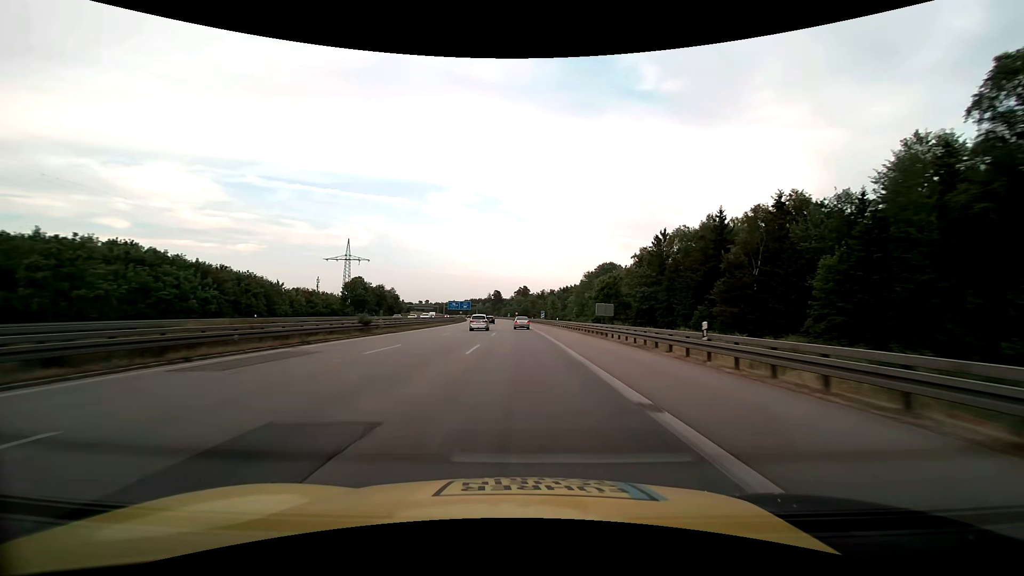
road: motorway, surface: asphalt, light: Day
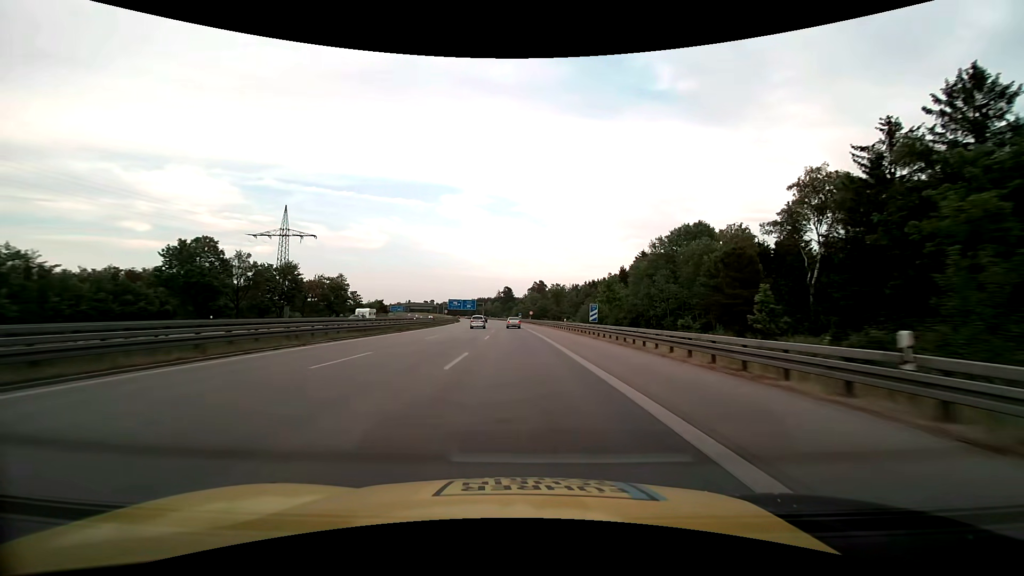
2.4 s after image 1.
(-0.8, +58.8) m; -2°
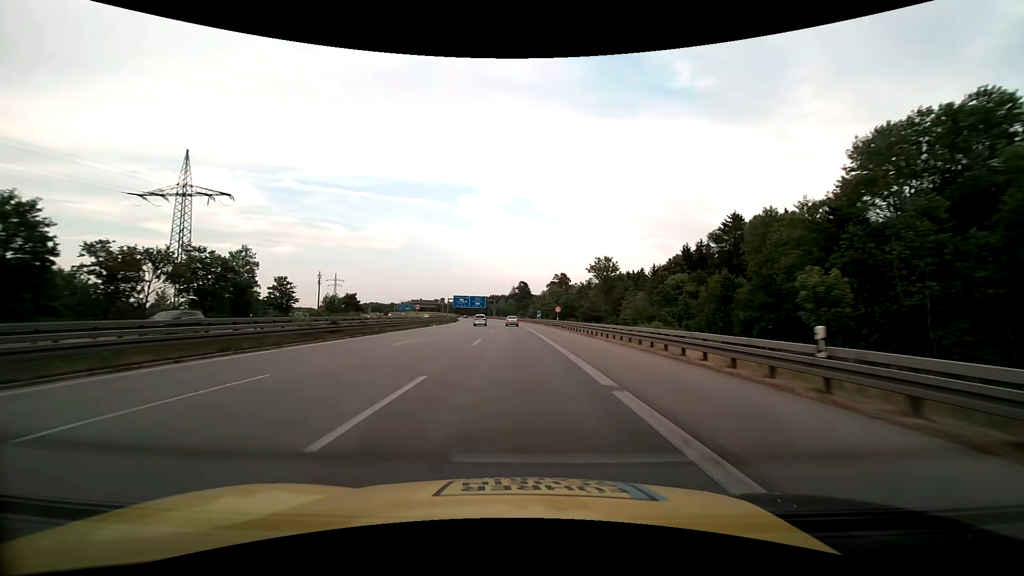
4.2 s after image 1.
(-0.7, +43.7) m; -2°
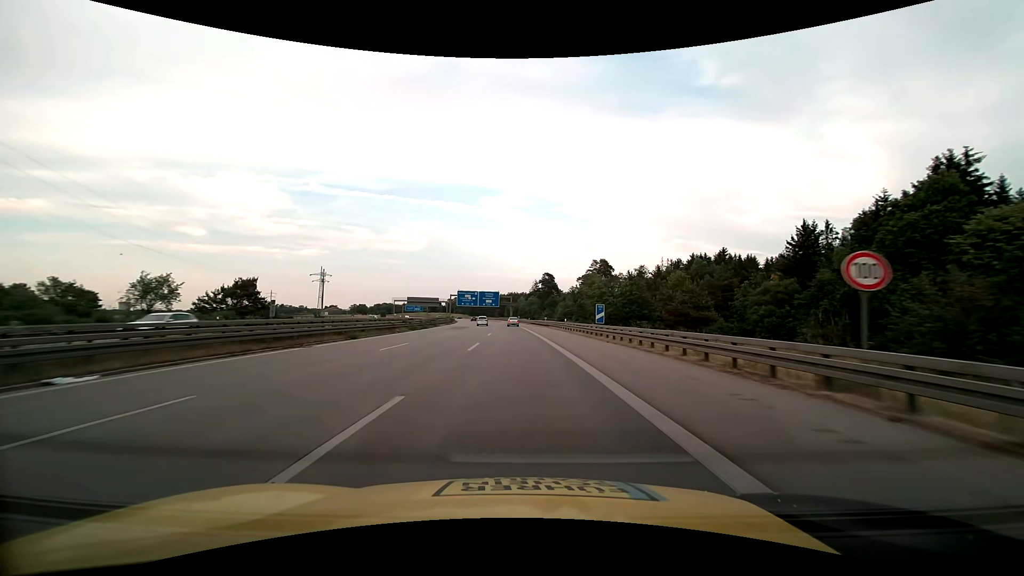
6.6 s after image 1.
(-1.4, +57.8) m; -3°
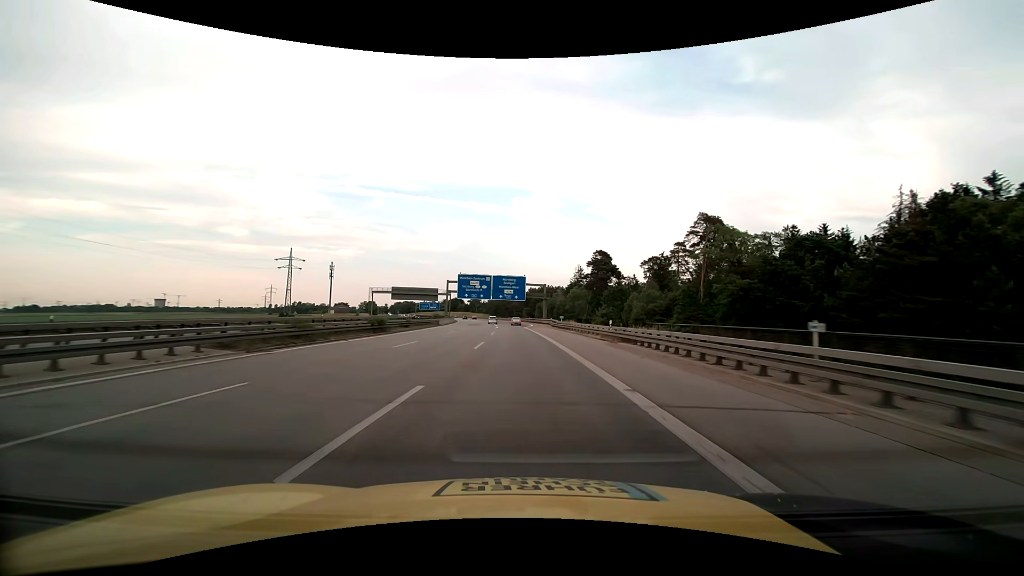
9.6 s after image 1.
(-2.2, +71.3) m; -4°
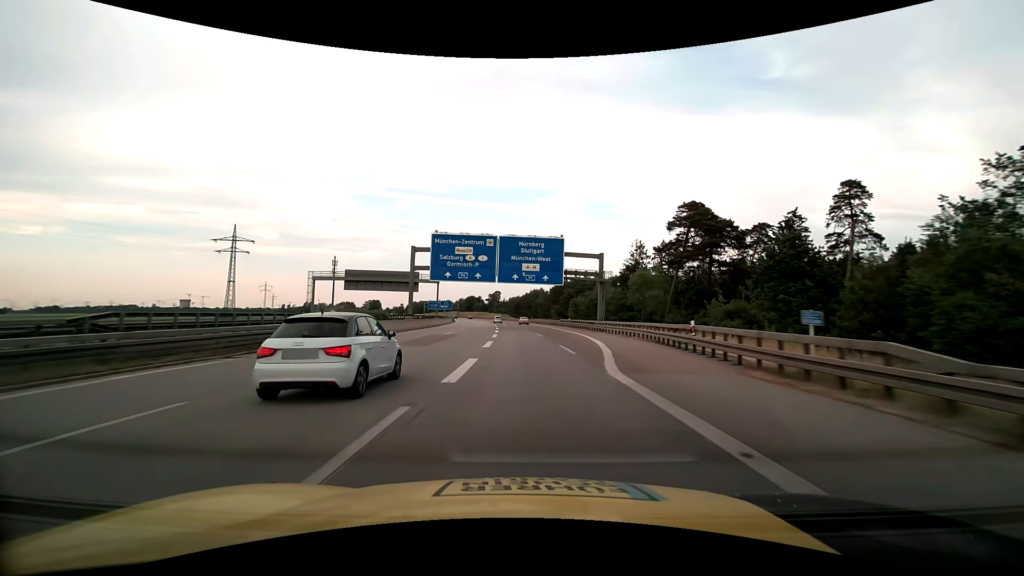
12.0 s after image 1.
(-1.4, +56.5) m; -3°
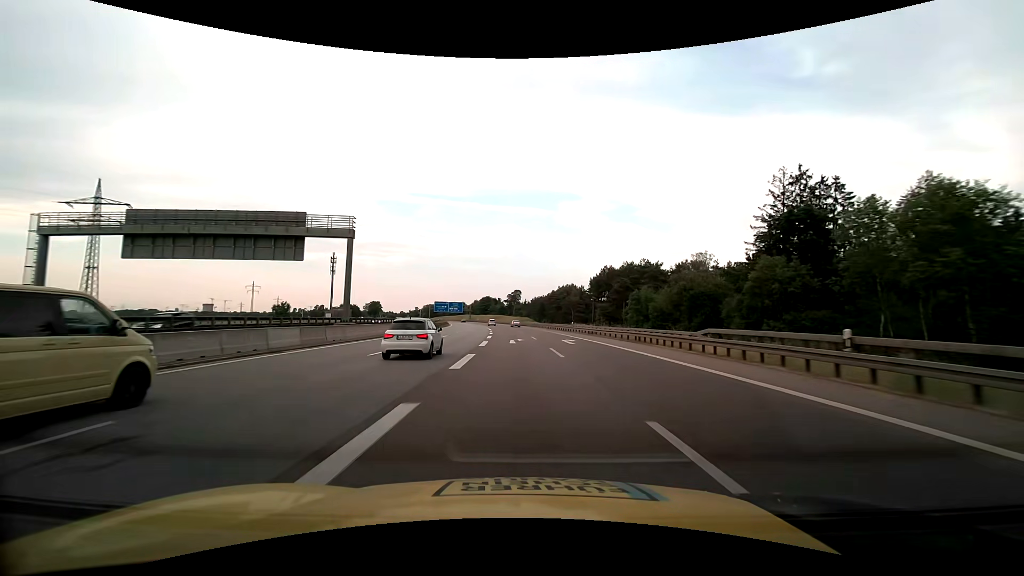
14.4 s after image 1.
(-1.2, +56.5) m; -3°
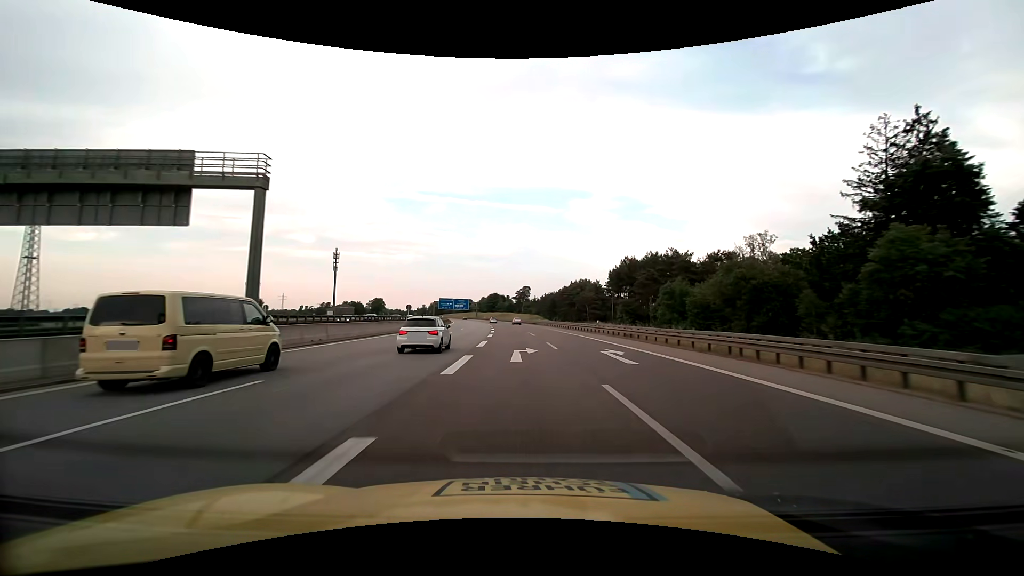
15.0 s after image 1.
(-0.1, +14.4) m; -1°
(0, +10) (0, +20) (-1, +30) (-1, +40) (-1, +50) (-2, +60) (-3, +70) (-4, +80) (-5, +90) (-6, +100) m
